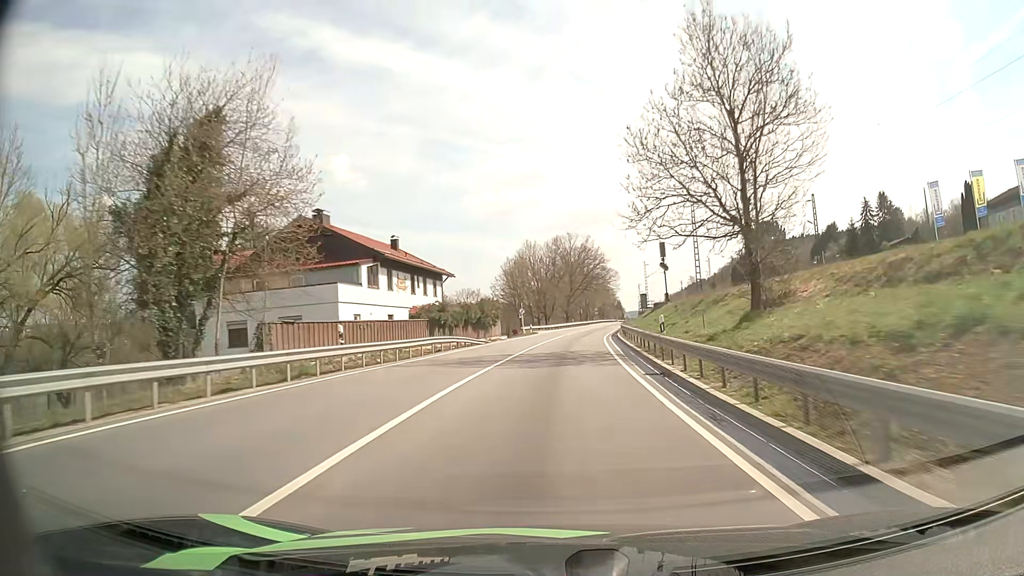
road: primary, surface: asphalt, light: Day
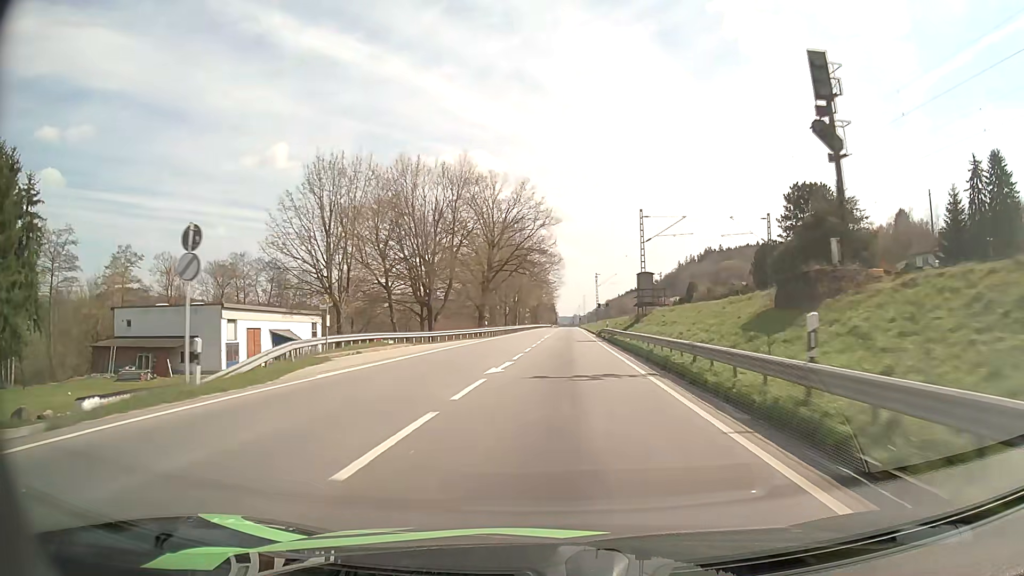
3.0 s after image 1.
(+3.3, +59.5) m; +6°
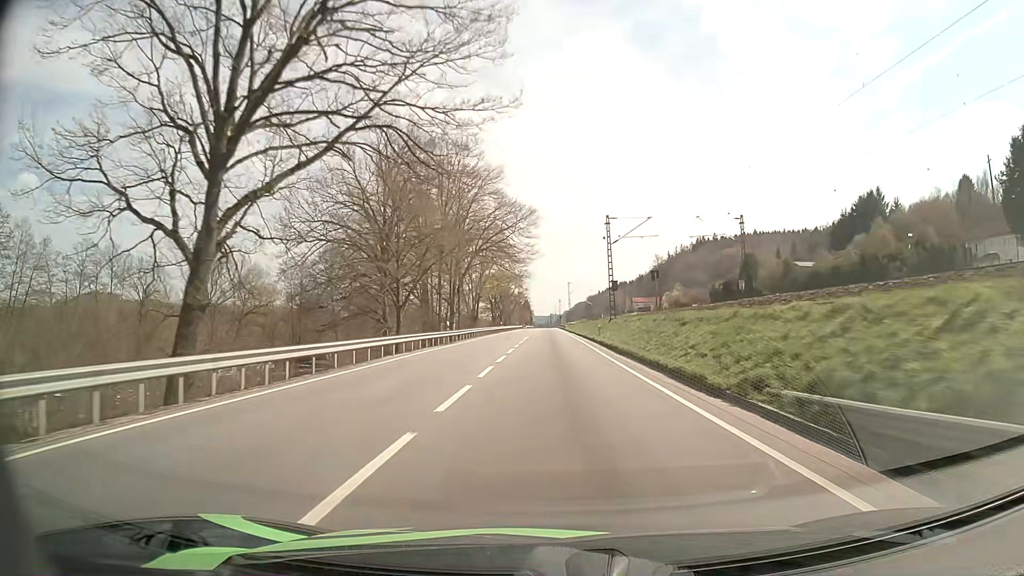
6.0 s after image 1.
(+1.6, +62.6) m; +2°
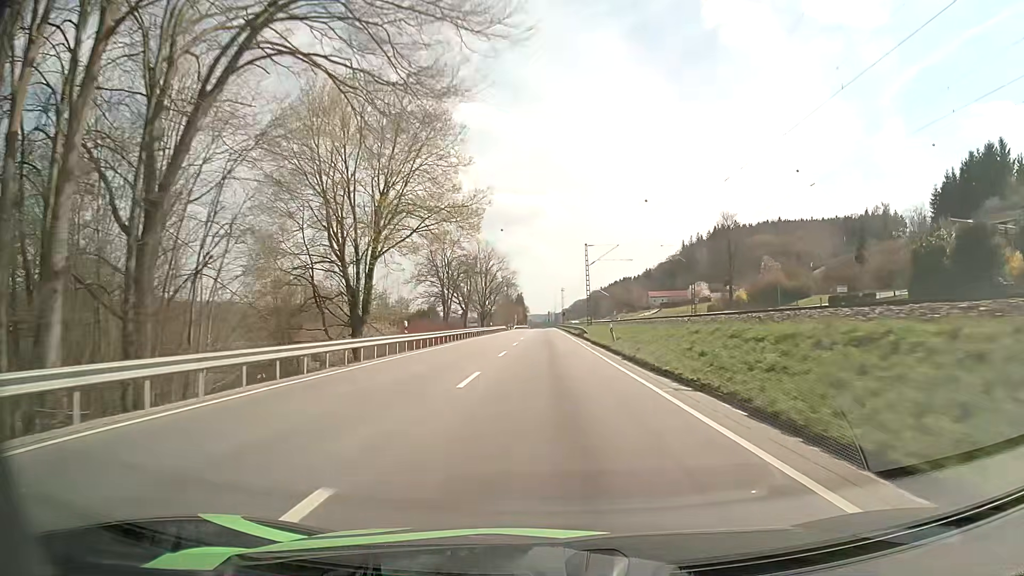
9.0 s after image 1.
(-0.2, +64.8) m; 0°
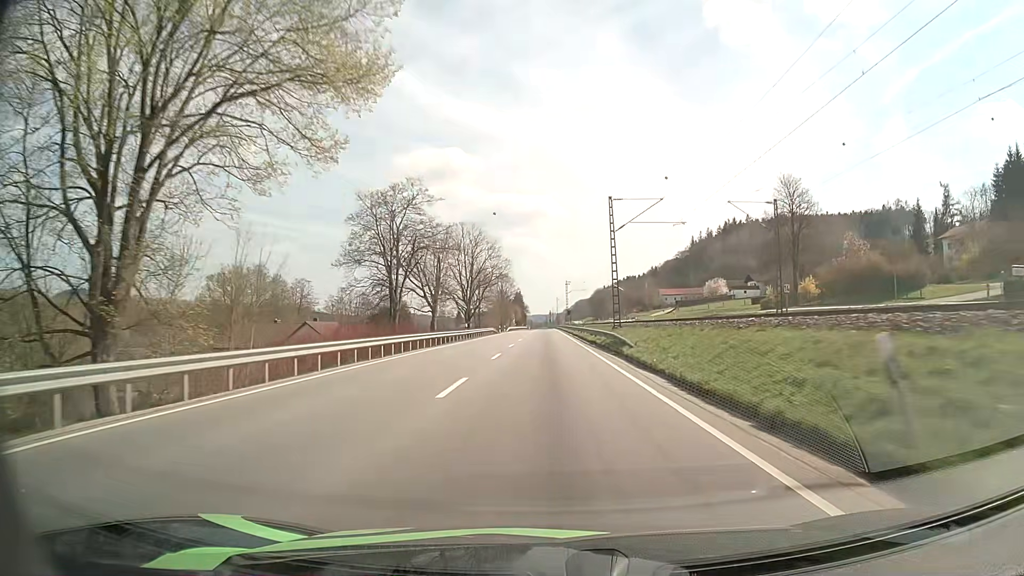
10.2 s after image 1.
(0.0, +26.6) m; 0°
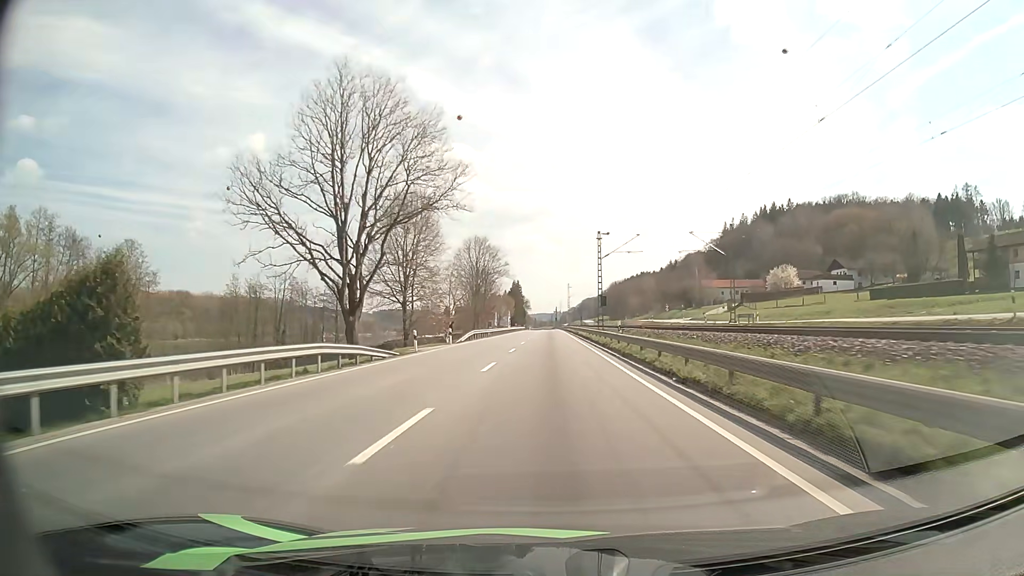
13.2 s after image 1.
(-0.4, +67.1) m; -1°
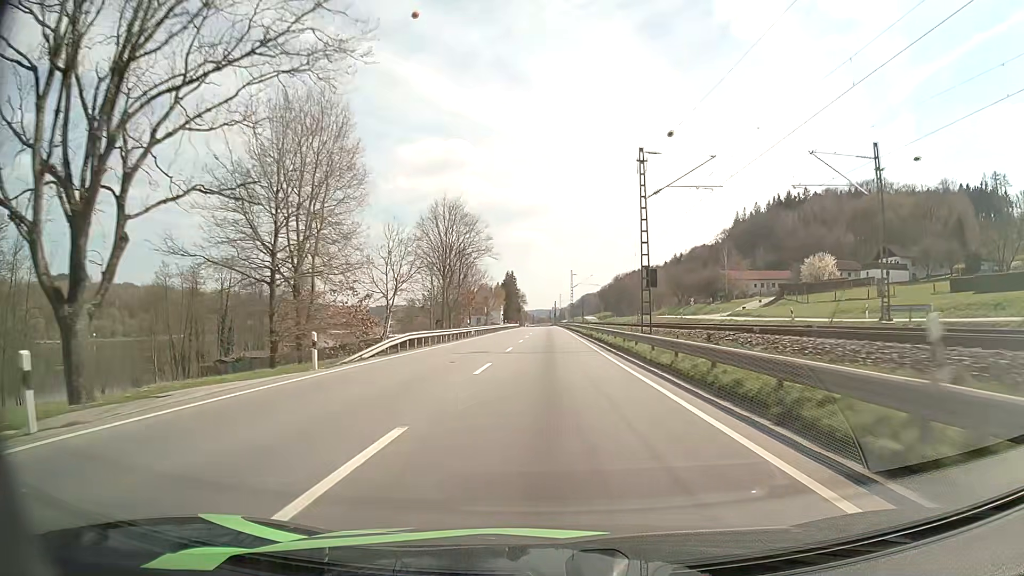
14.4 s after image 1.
(+0.1, +26.5) m; 0°
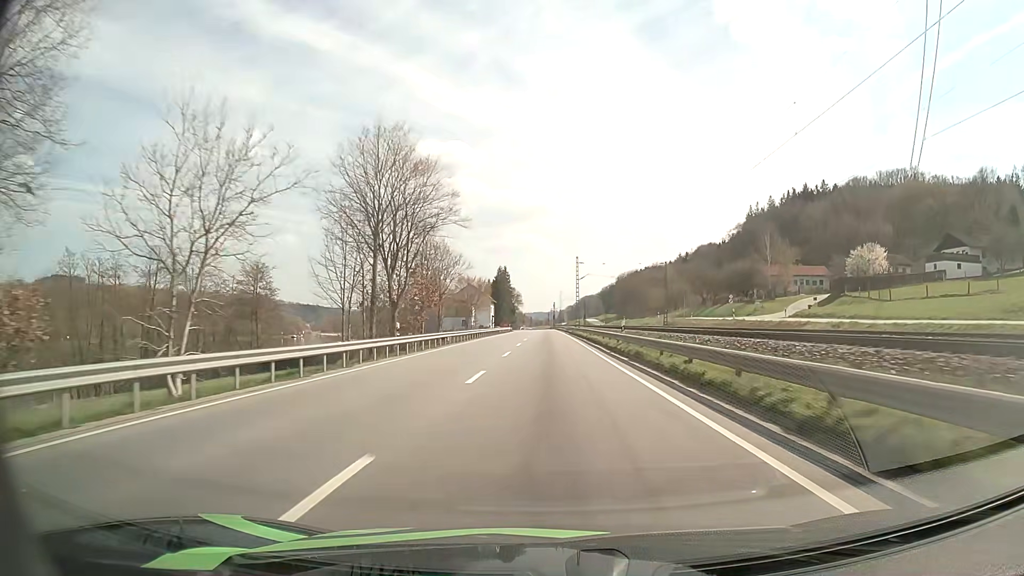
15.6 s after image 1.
(0.0, +26.0) m; 0°
(0, +10) (0, +20) (0, +30) (0, +40) (0, +50) (0, +60) (0, +70) (0, +80) (0, +90) (0, +100) m
